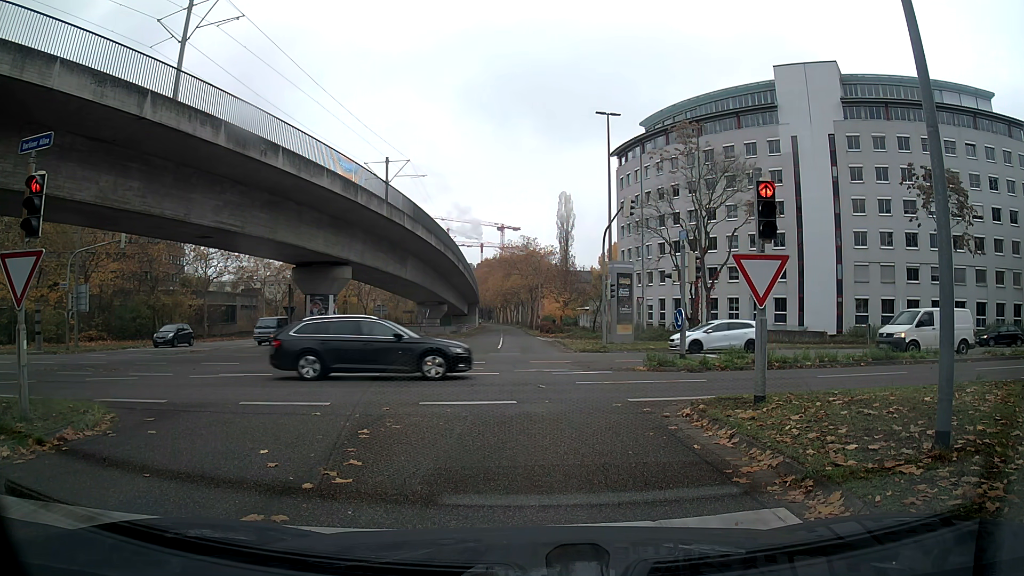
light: Day
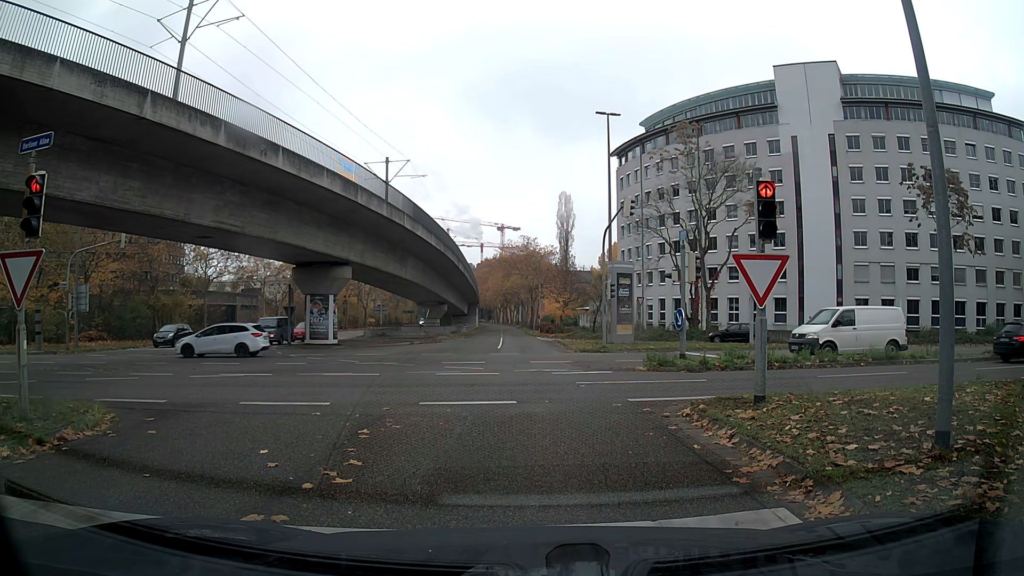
(0.0, 0.0) m; 0°
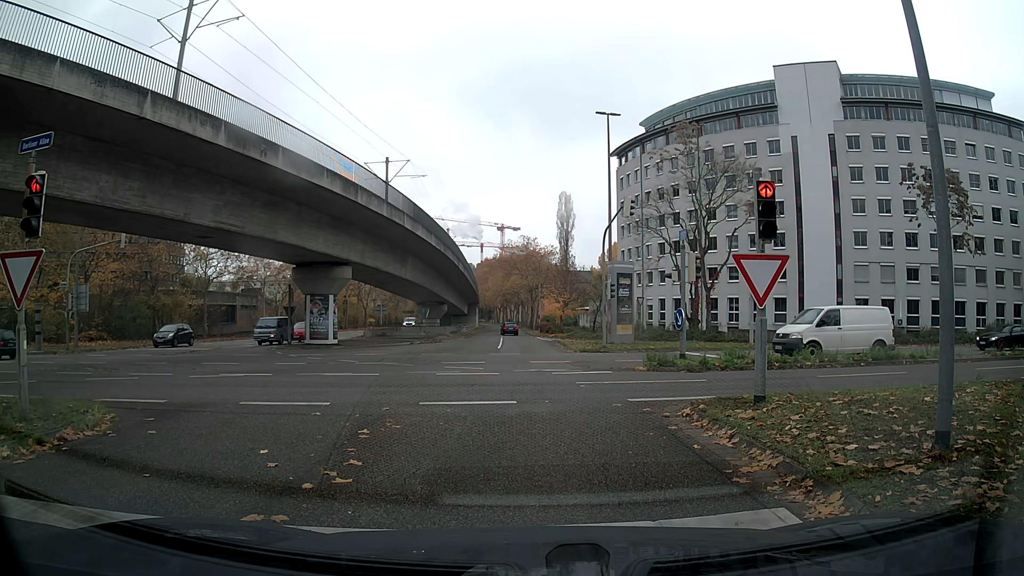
(0.0, 0.0) m; 0°
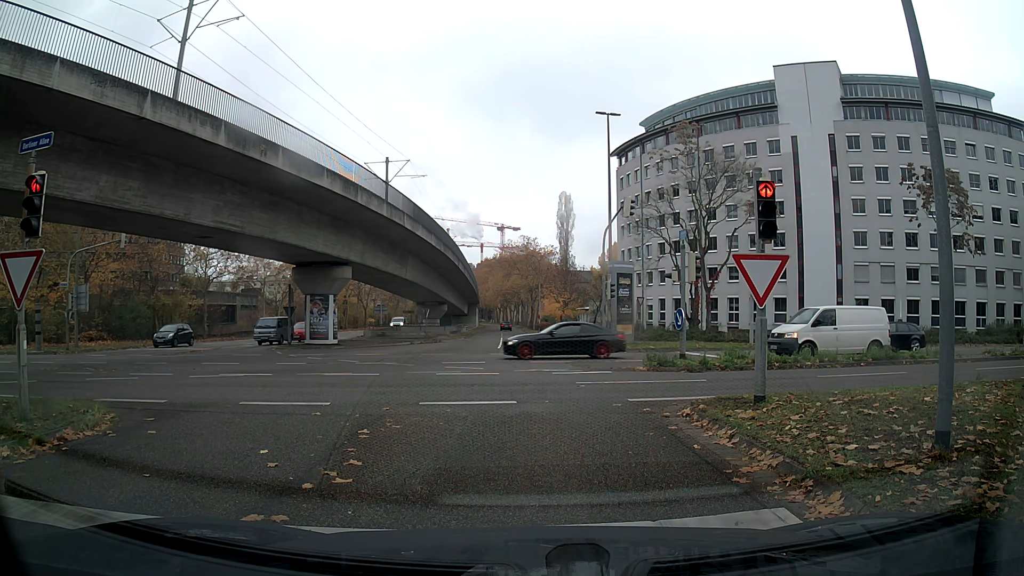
(0.0, 0.0) m; 0°
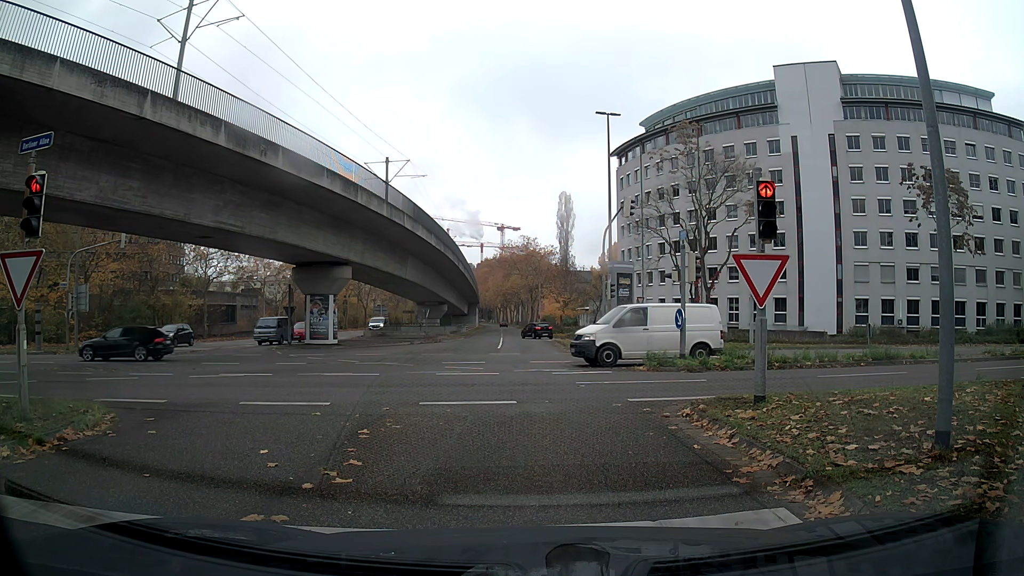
(0.0, 0.0) m; 0°
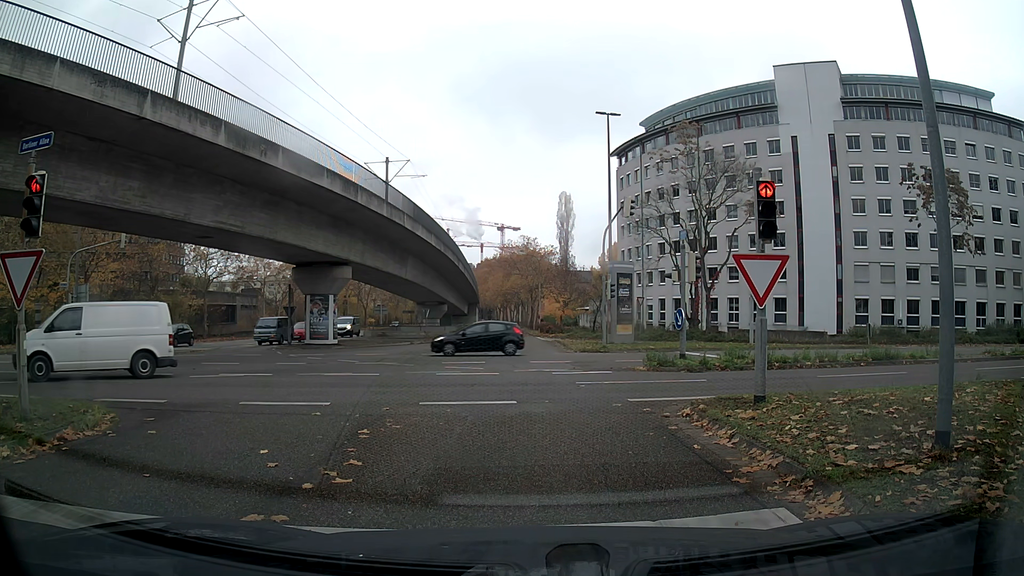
(0.0, 0.0) m; 0°
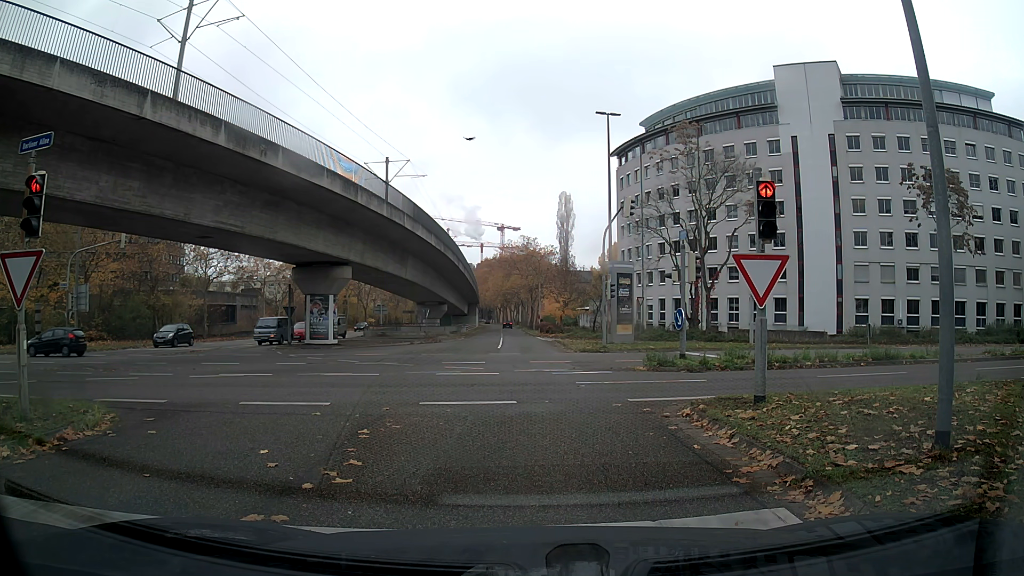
(0.0, 0.0) m; 0°
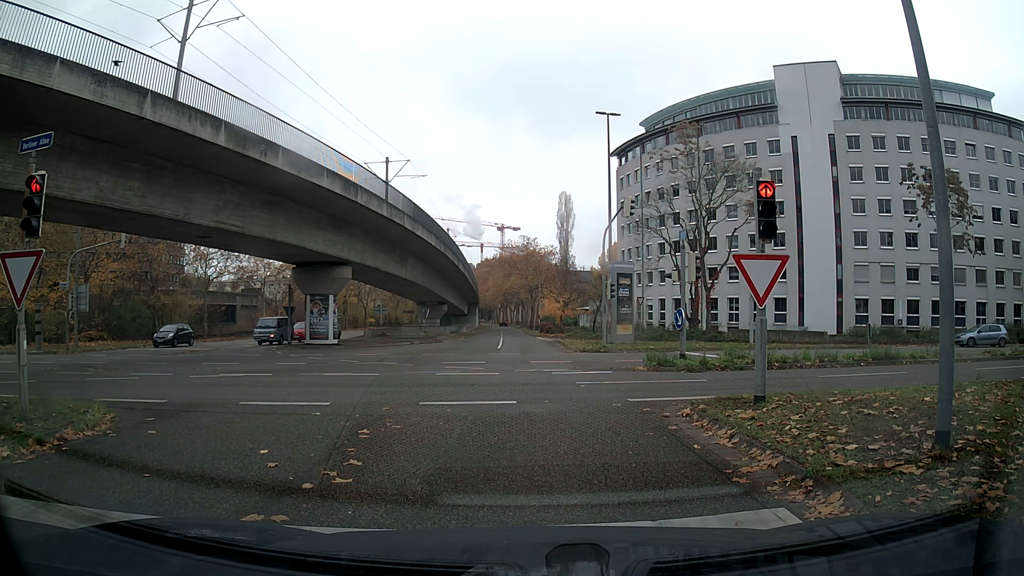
(0.0, 0.0) m; 0°
(0, +10) (0, +20) (0, +30) (0, +40) (-1, +50) (-1, +60) (-1, +70) (-2, +80) (-2, +90) (-3, +100) m
